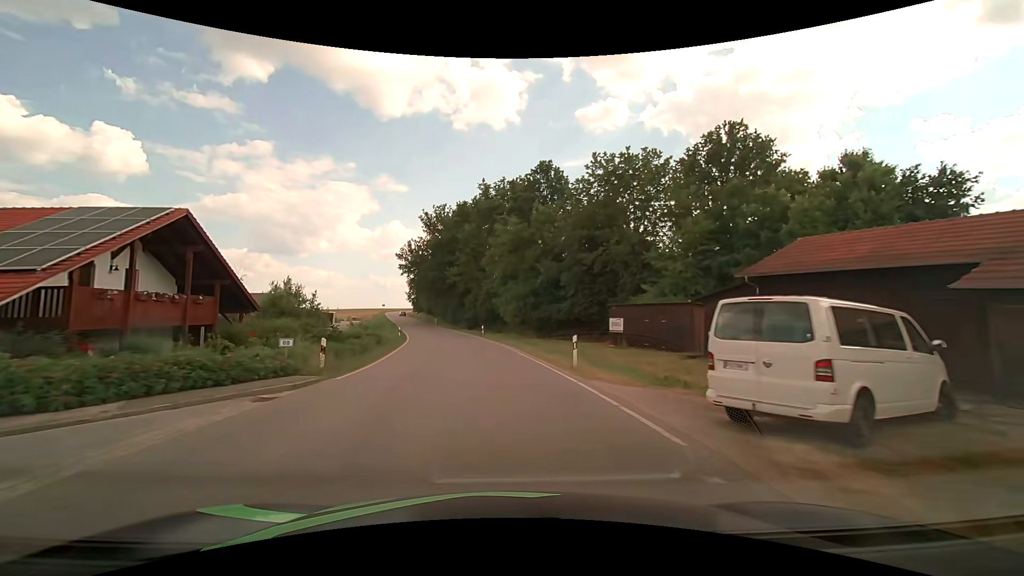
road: tertiary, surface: asphalt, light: Day
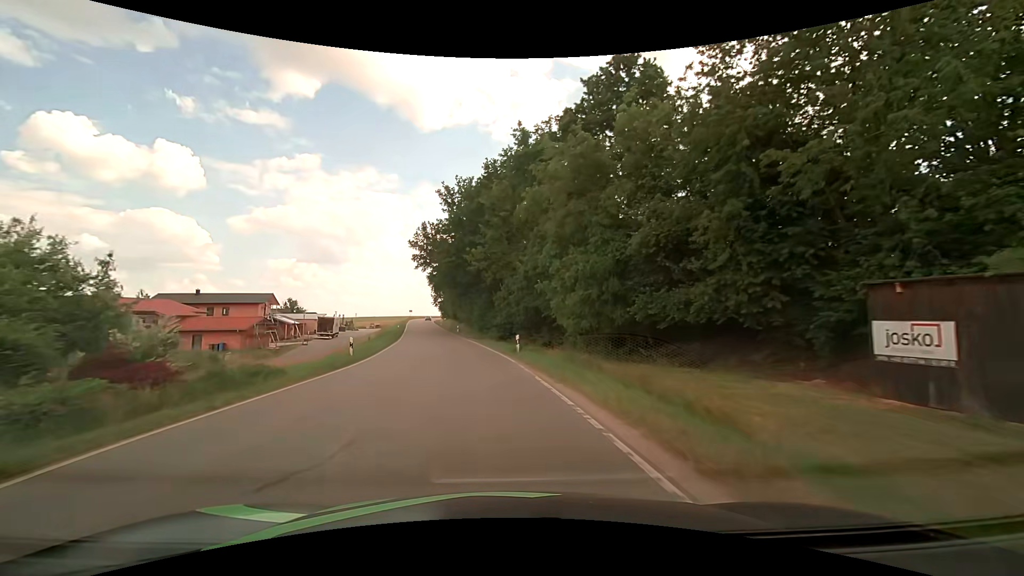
(-0.7, +23.1) m; -4°
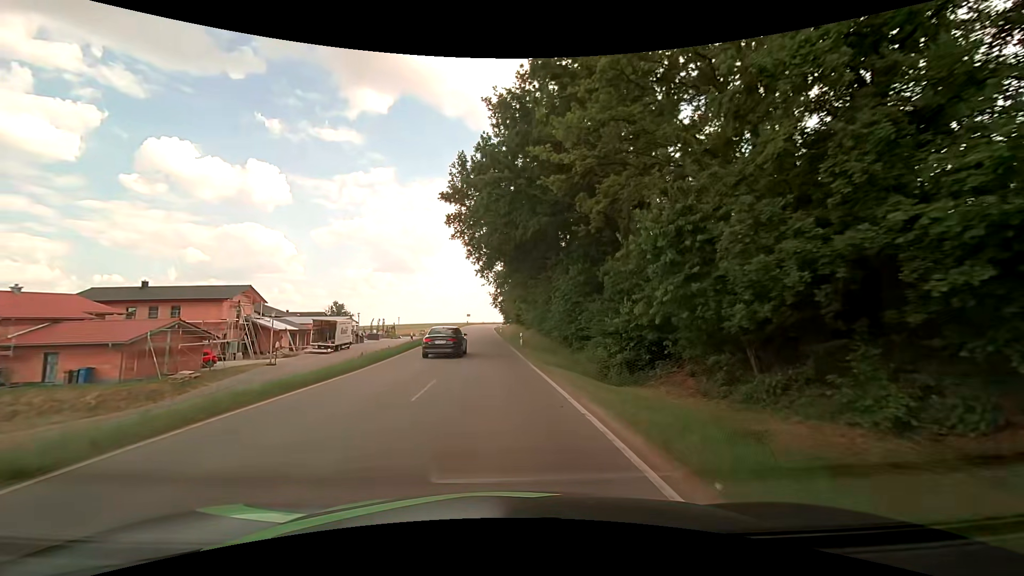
(-2.5, +30.5) m; -7°
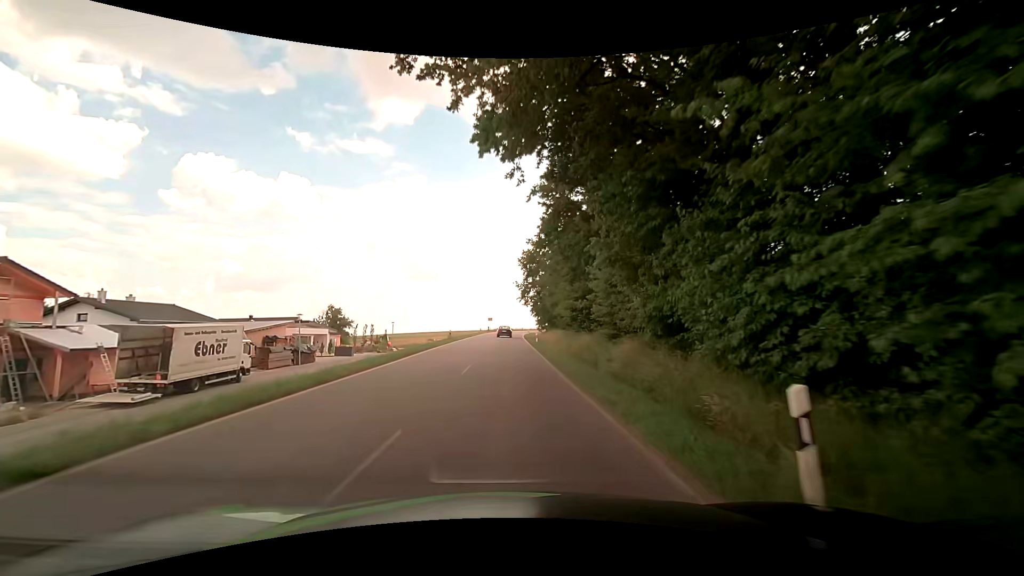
(-1.3, +30.7) m; -4°
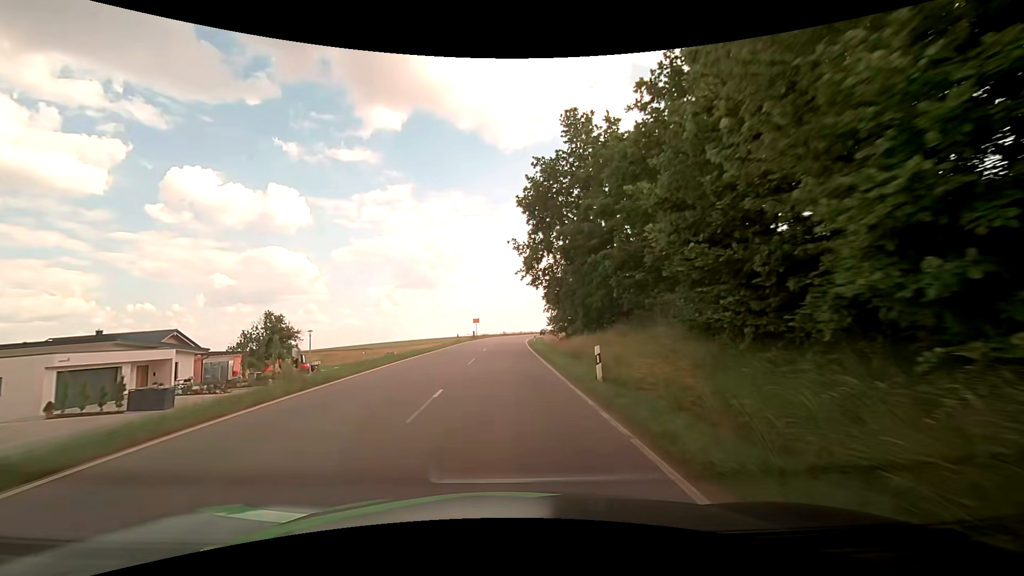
(+0.4, +31.3) m; +1°
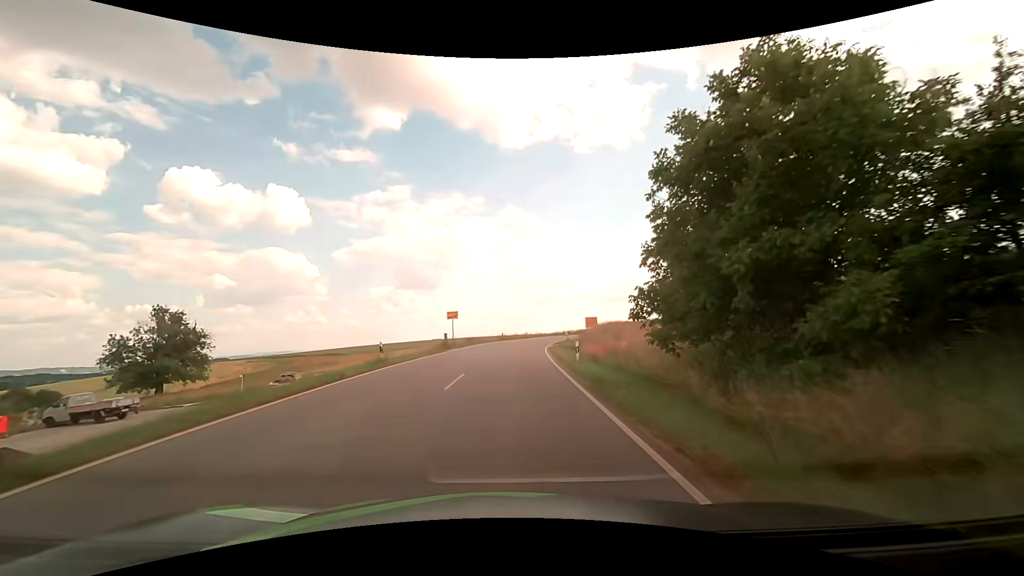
(+0.1, +31.8) m; 0°
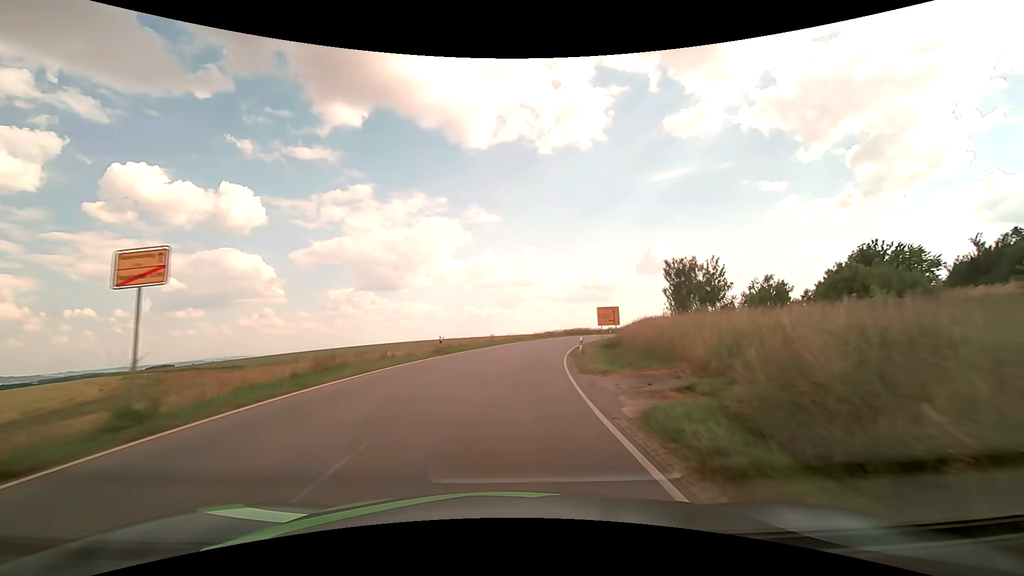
(+1.1, +33.0) m; +4°
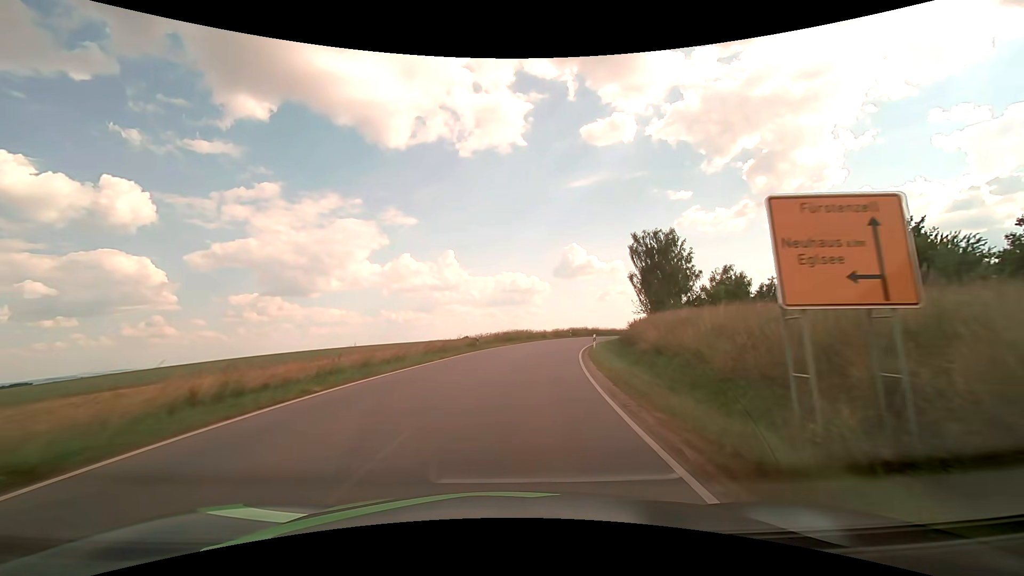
(+2.5, +35.0) m; +9°
(0, +10) (+1, +20) (+2, +30) (+4, +40) (+6, +49) (+9, +59) (+12, +69) (+16, +78) (+20, +87) (+25, +96) m
